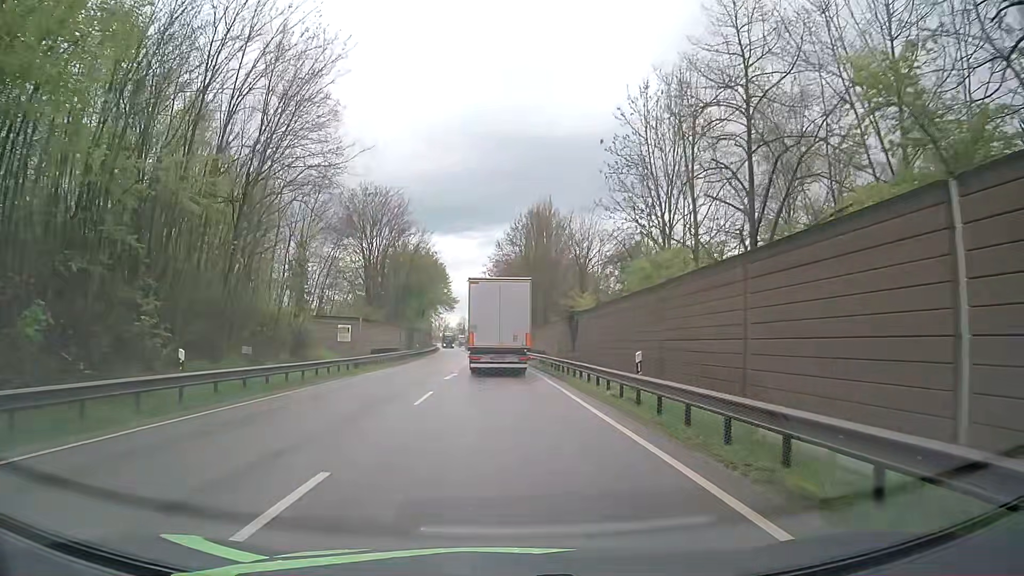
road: primary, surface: asphalt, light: Day
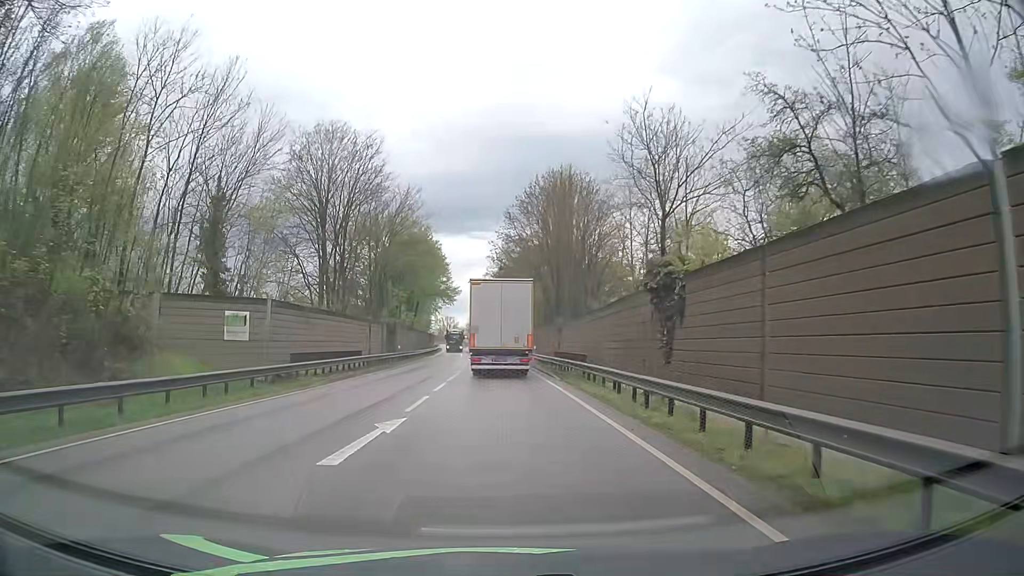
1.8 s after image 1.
(+0.1, +18.8) m; 0°
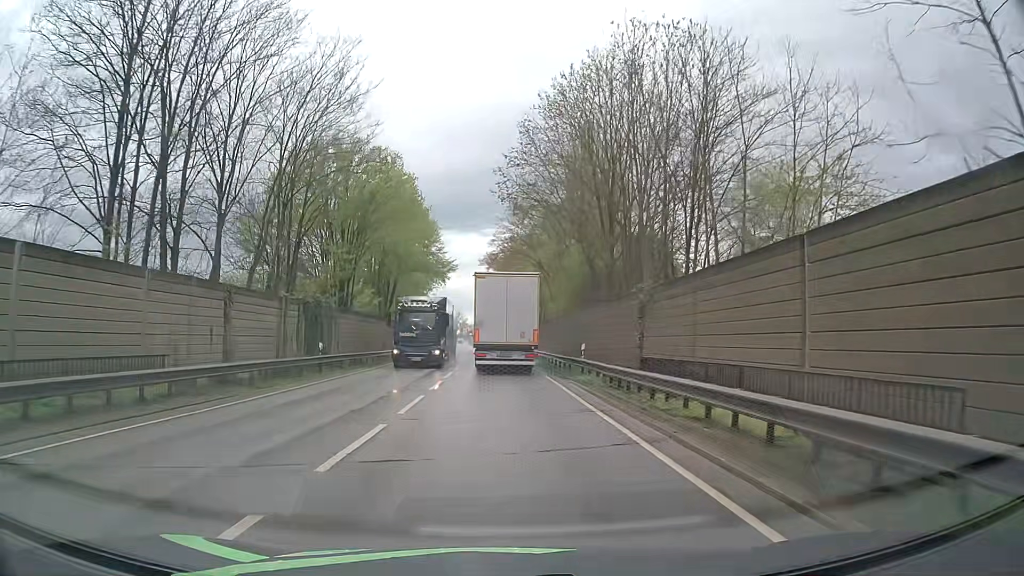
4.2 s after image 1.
(-0.2, +24.9) m; -1°
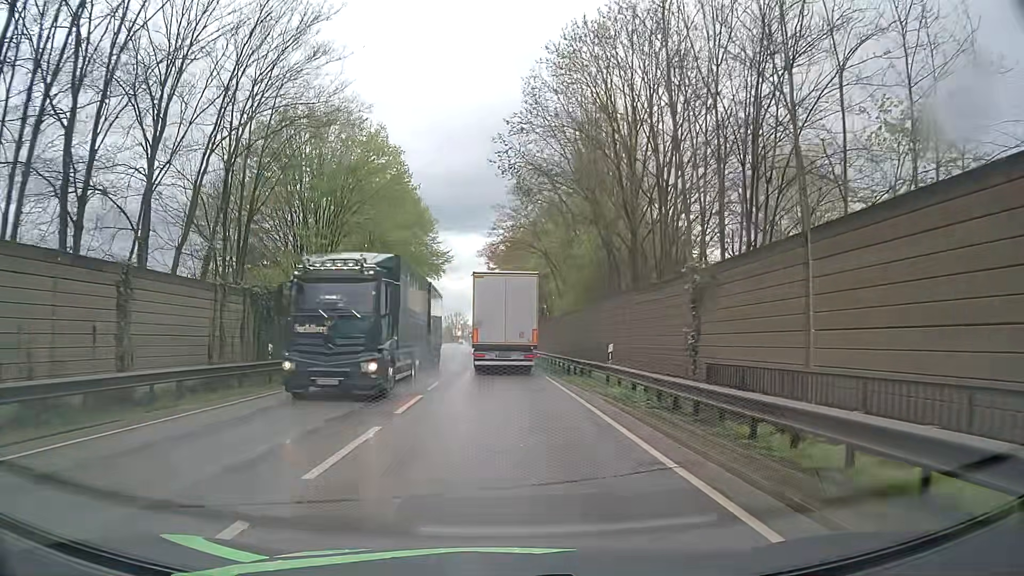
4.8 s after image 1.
(0.0, +6.2) m; 0°
